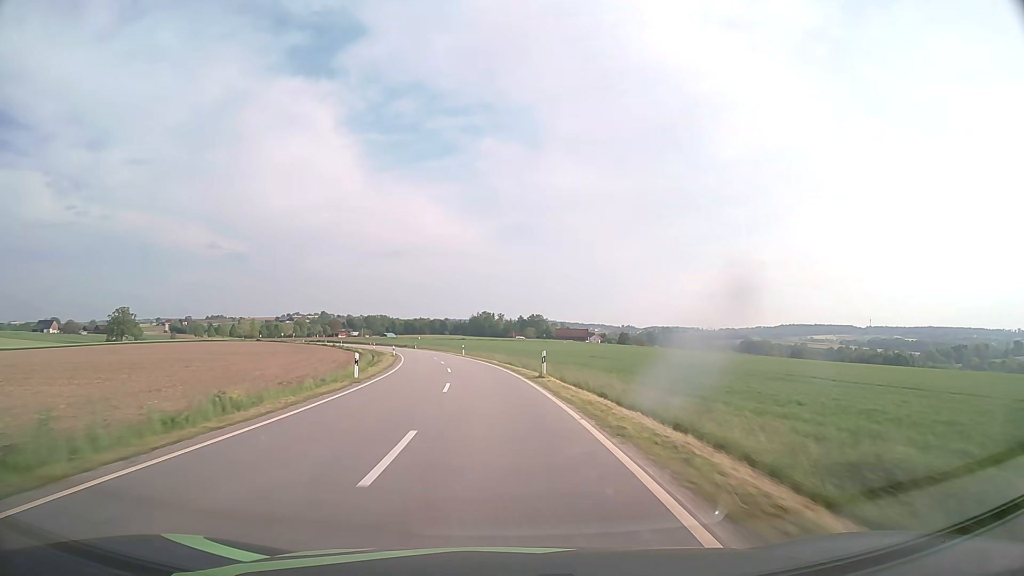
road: tertiary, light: Day
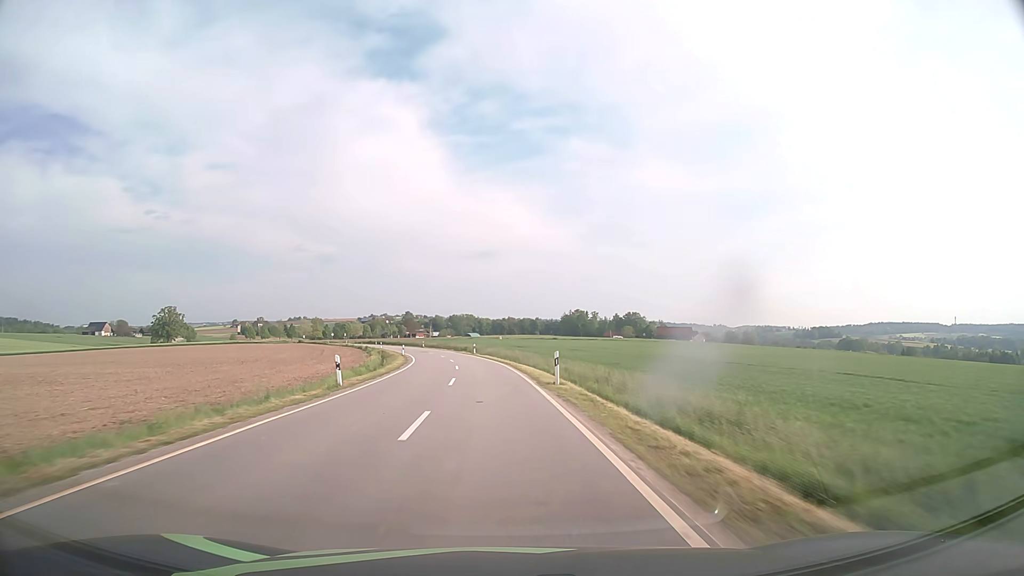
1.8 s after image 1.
(-3.2, +45.8) m; -8°
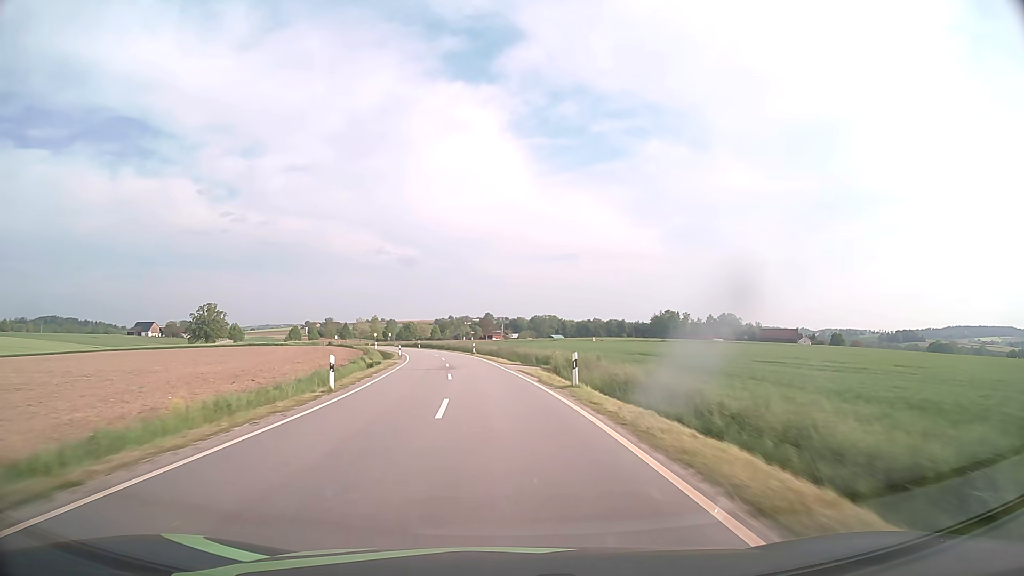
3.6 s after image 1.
(-2.8, +46.2) m; -7°
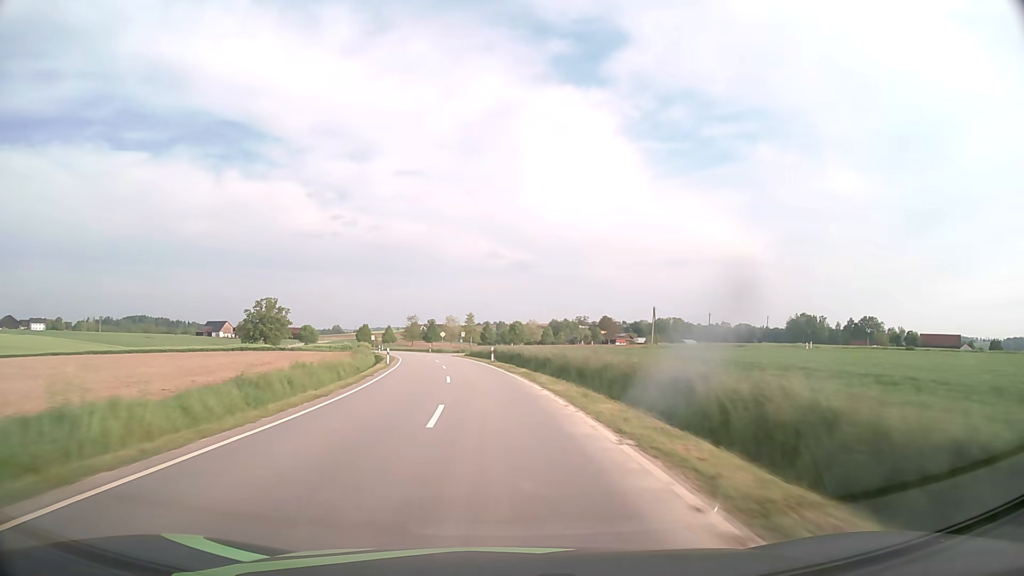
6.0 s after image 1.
(-5.4, +62.0) m; -10°
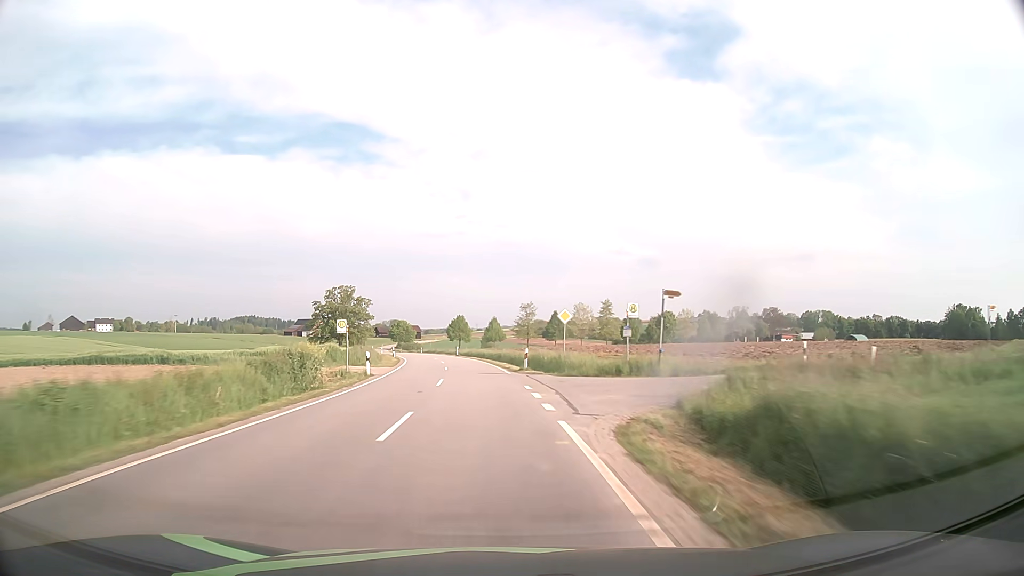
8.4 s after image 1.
(-5.8, +62.4) m; -11°
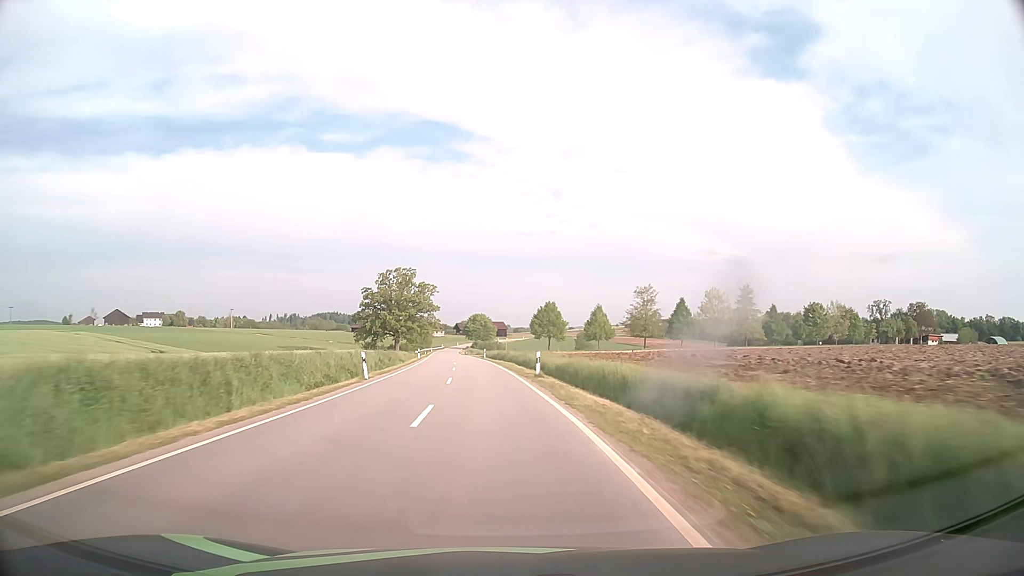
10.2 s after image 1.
(-3.1, +47.3) m; -8°
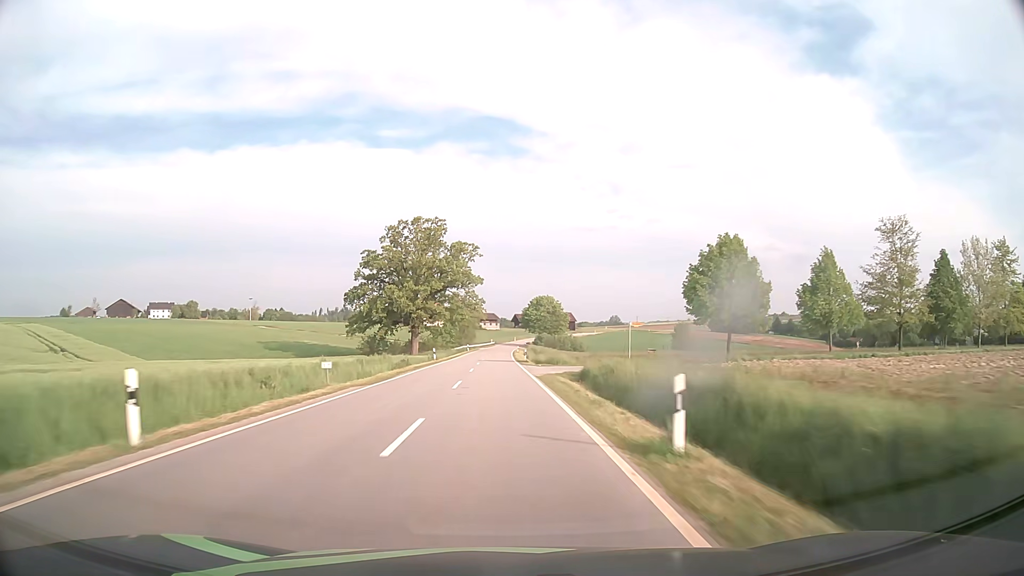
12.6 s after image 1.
(-3.9, +63.9) m; -5°
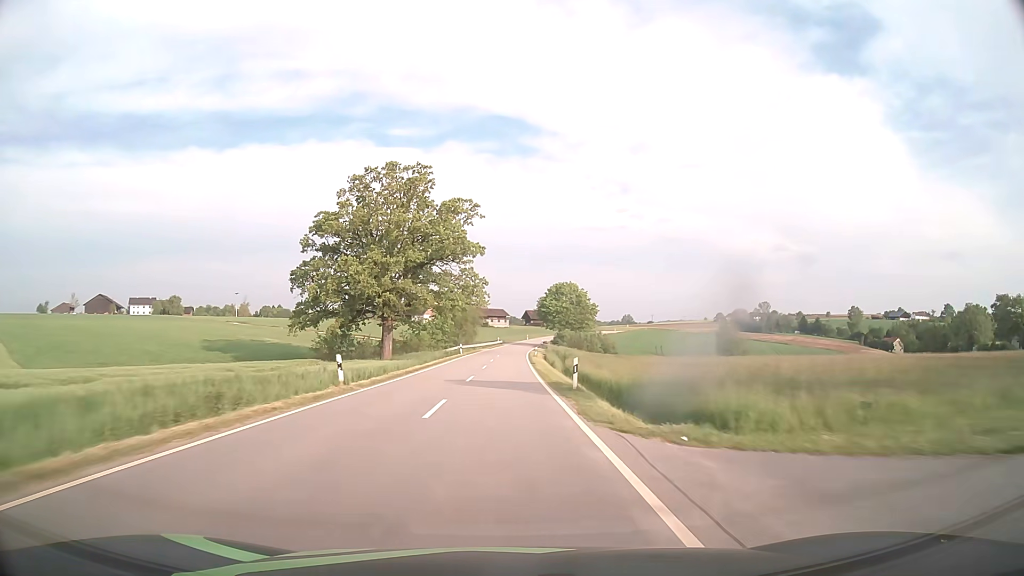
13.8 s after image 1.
(-0.4, +32.5) m; -1°
(0, +10) (0, +20) (0, +30) (0, +40) (0, +50) (0, +60) (+1, +70) (+1, +80) (+2, +90) (+3, +100) m
